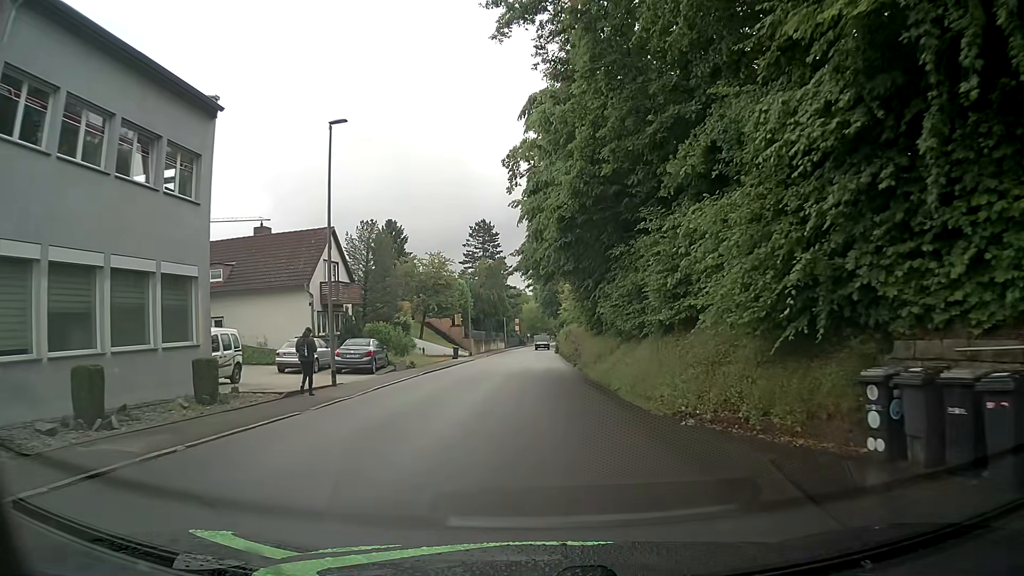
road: tertiary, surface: asphalt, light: Day
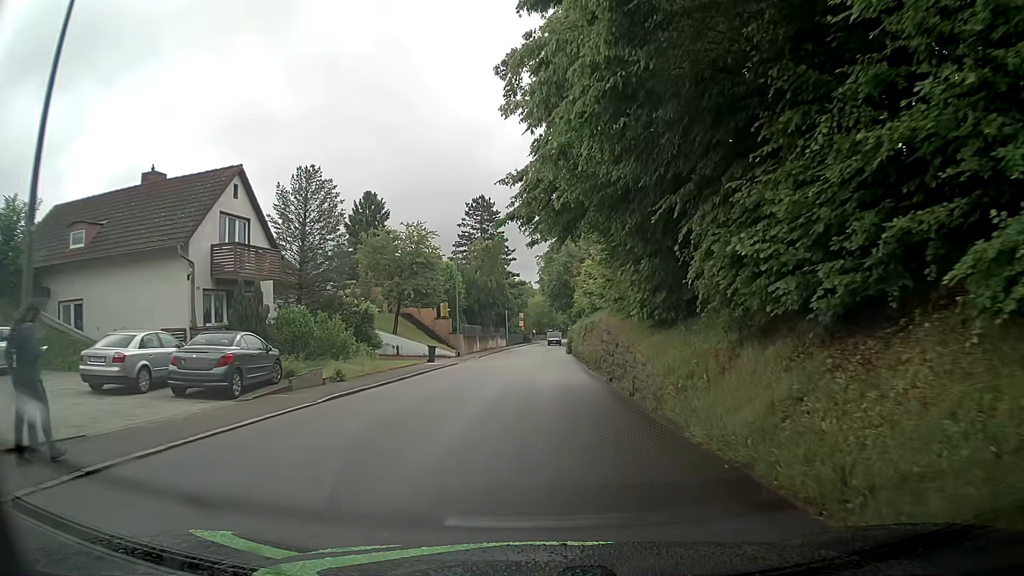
(-0.1, +13.9) m; 0°
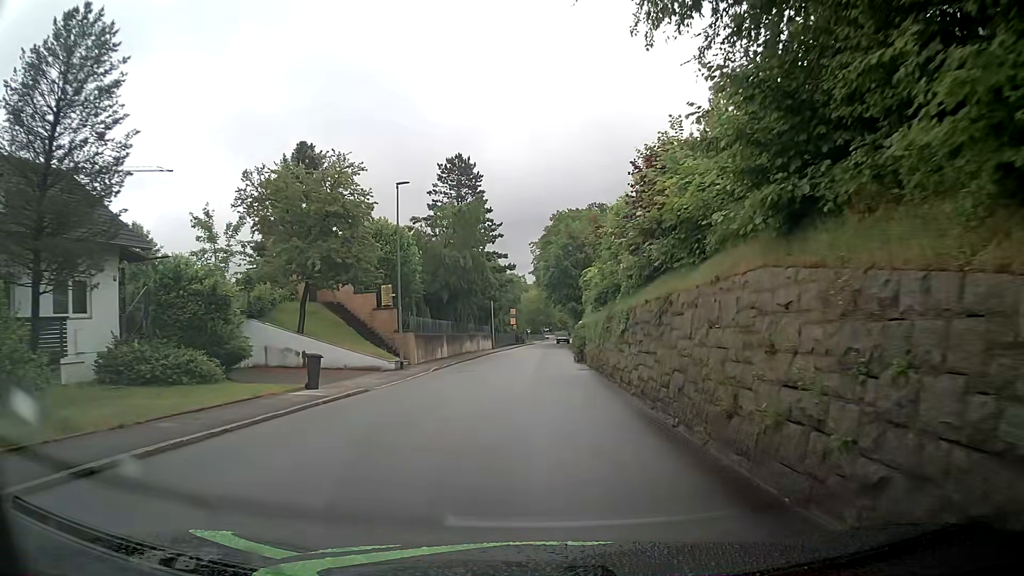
(+0.2, +18.5) m; +1°
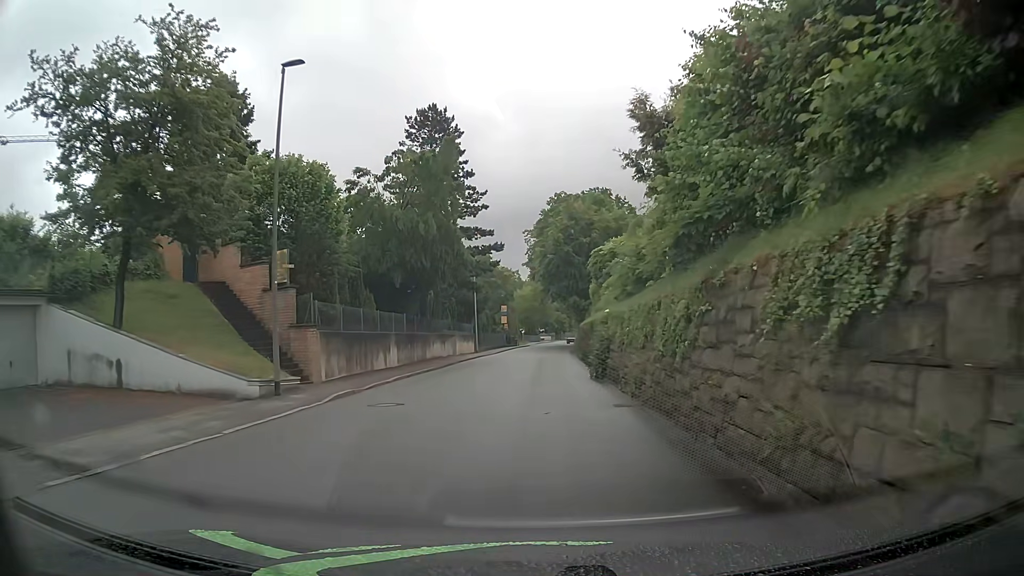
(0.0, +13.9) m; -1°
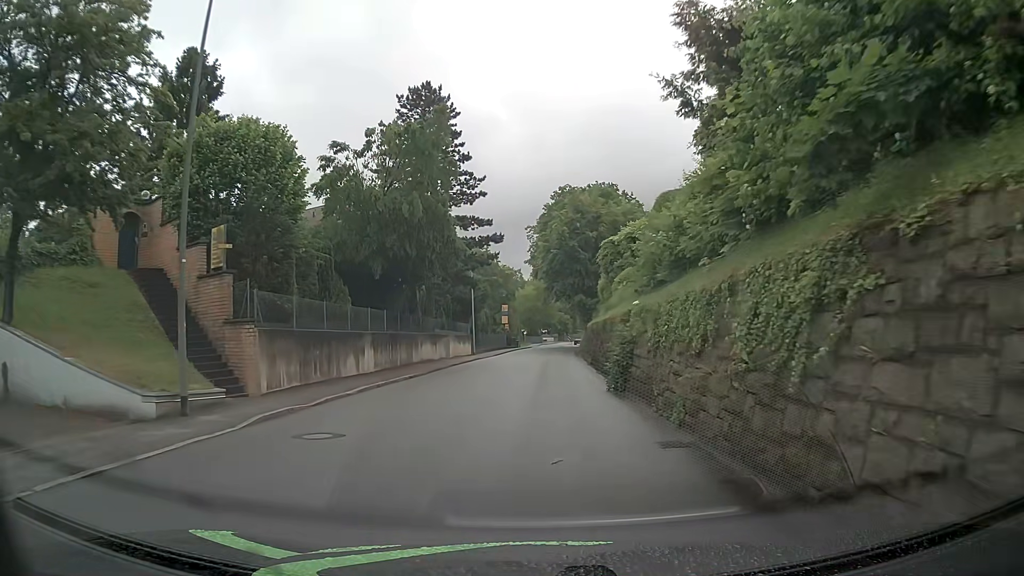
(0.0, +4.6) m; +1°
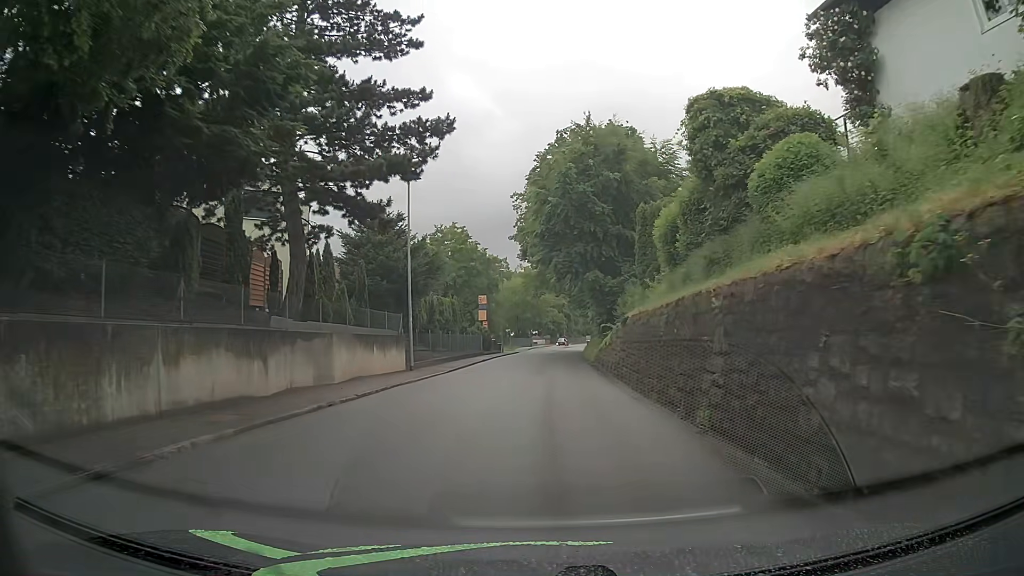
(-0.2, +23.1) m; 0°
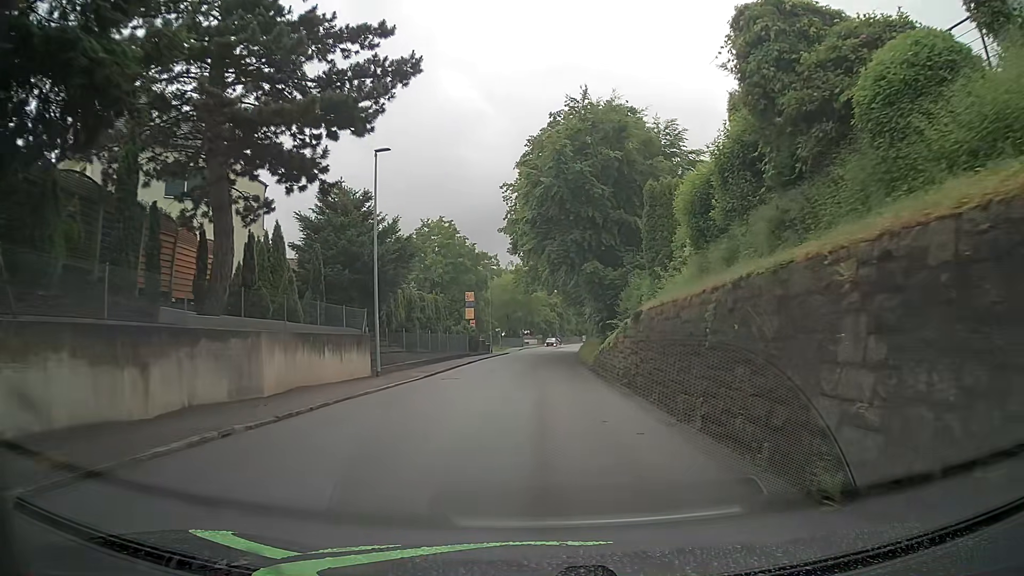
(+0.1, +4.6) m; +1°
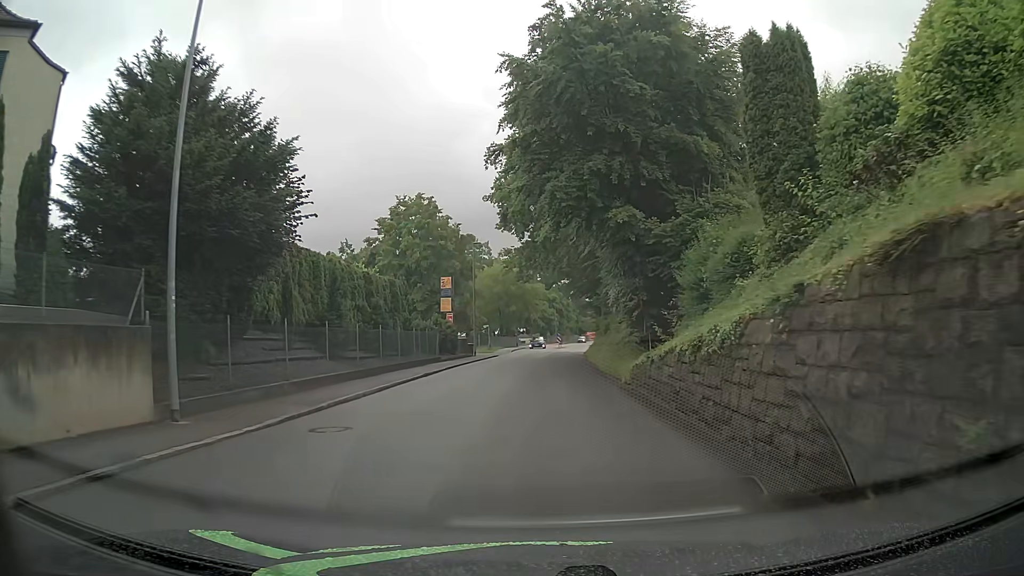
(+0.1, +13.9) m; 0°
(0, +10) (0, +20) (+1, +30) (+1, +40) (+2, +50) (+3, +60) (+4, +70) (+5, +80) (+6, +90) (+7, +100) m
